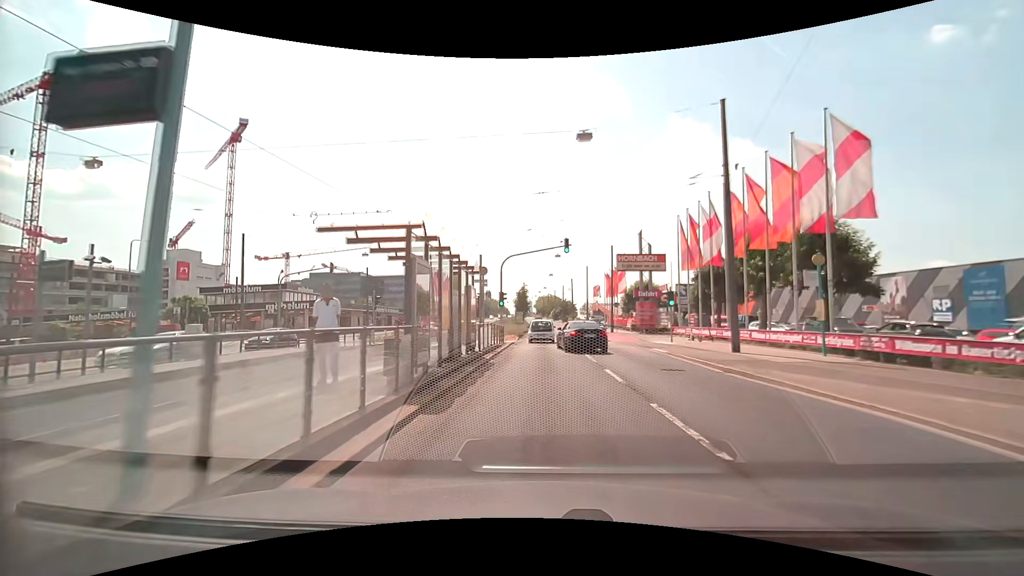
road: primary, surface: asphalt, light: Day
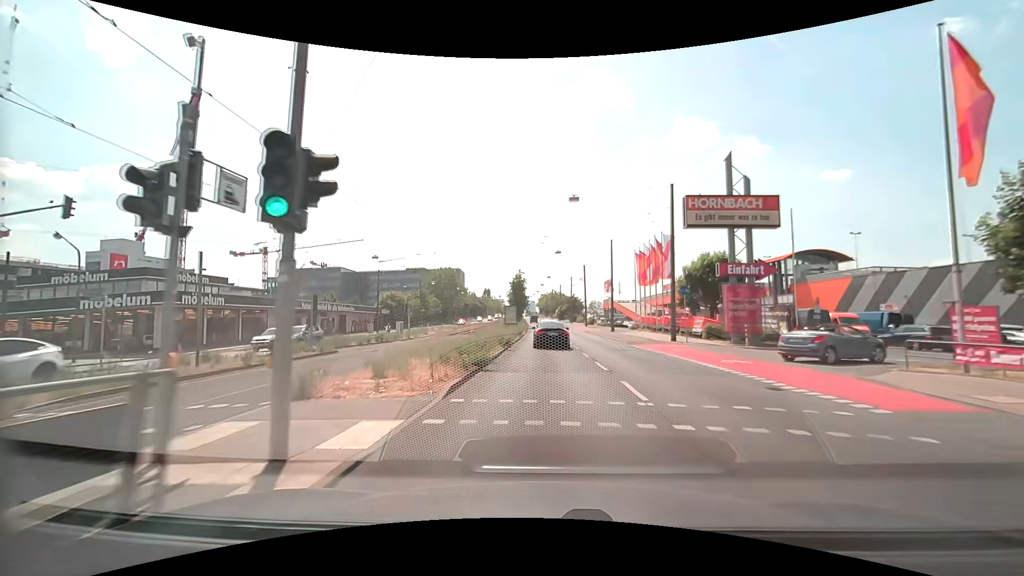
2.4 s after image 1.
(-0.1, +27.3) m; -1°
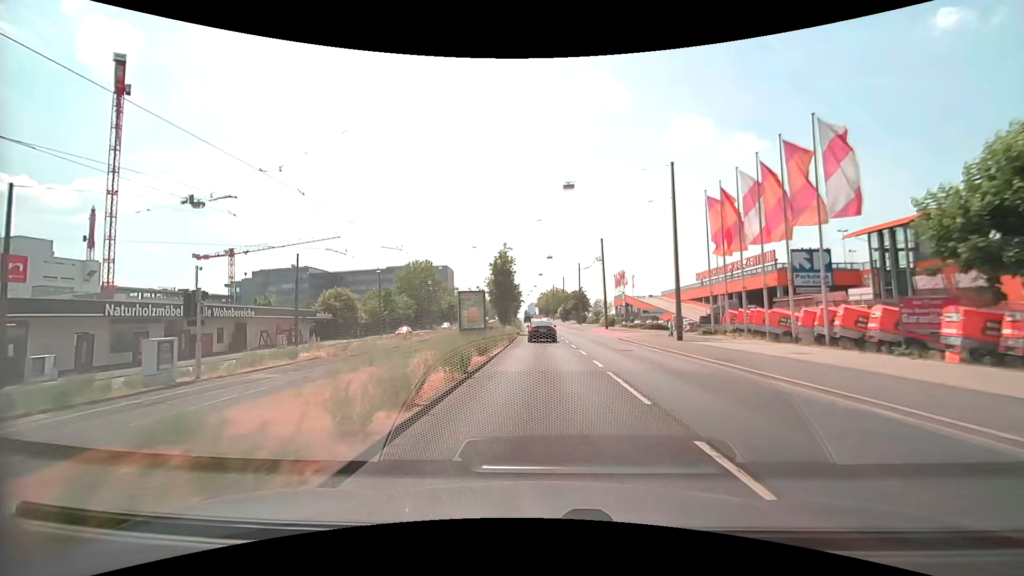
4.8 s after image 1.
(+0.2, +28.1) m; 0°
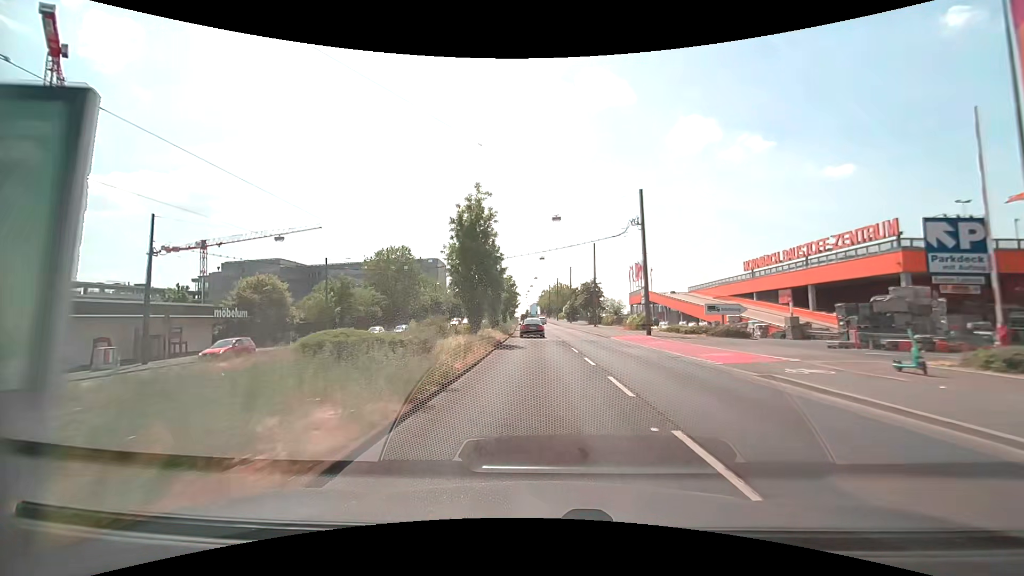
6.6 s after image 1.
(0.0, +22.3) m; 0°
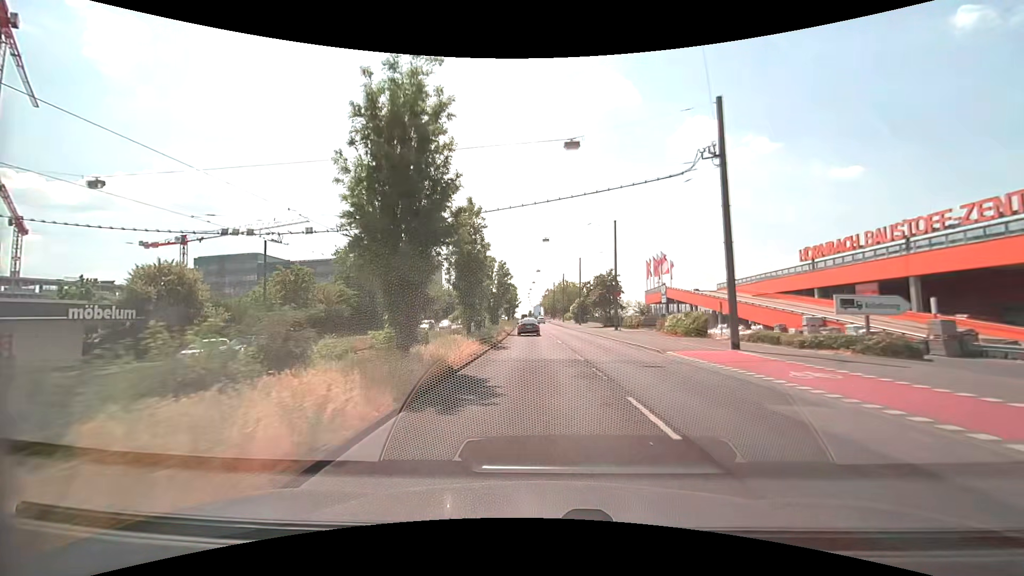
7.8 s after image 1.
(0.0, +15.4) m; 0°
(0, +10) (0, +20) (-1, +30) (-1, +40) (-1, +50) (-2, +60) (-2, +70) (-3, +80) (-3, +90) (-3, +100) m
